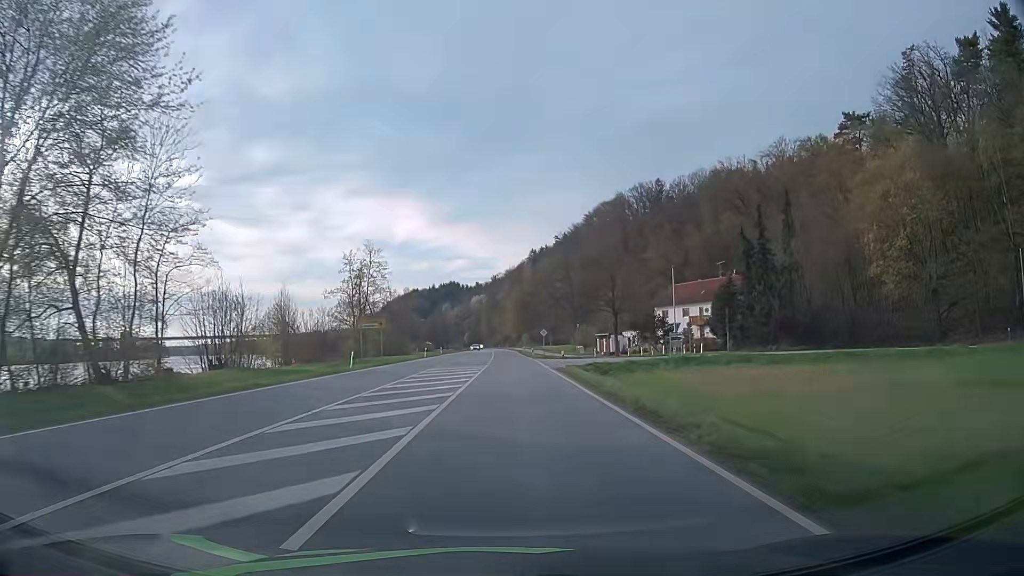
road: primary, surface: asphalt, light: Day
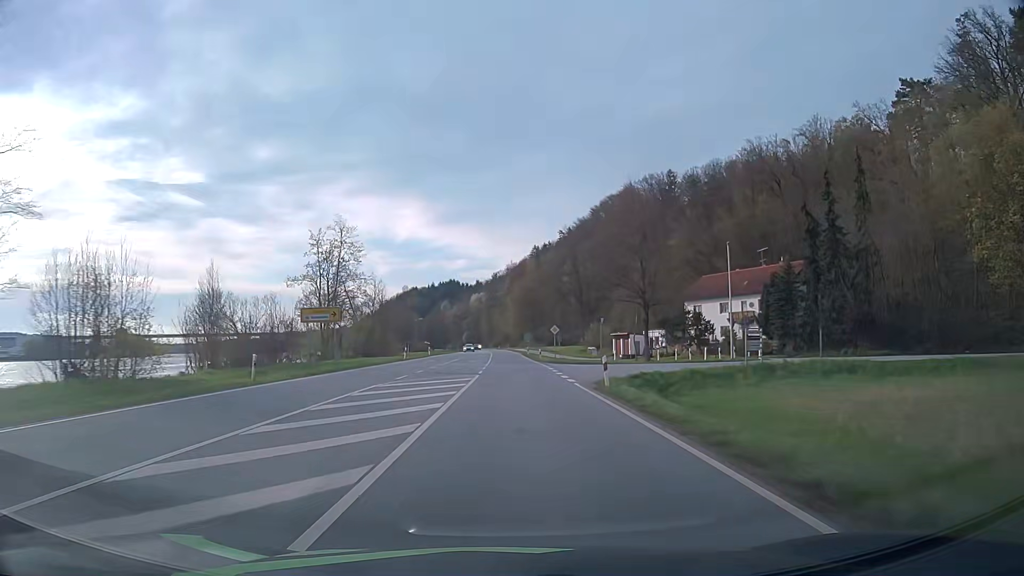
(0.0, +15.8) m; 0°
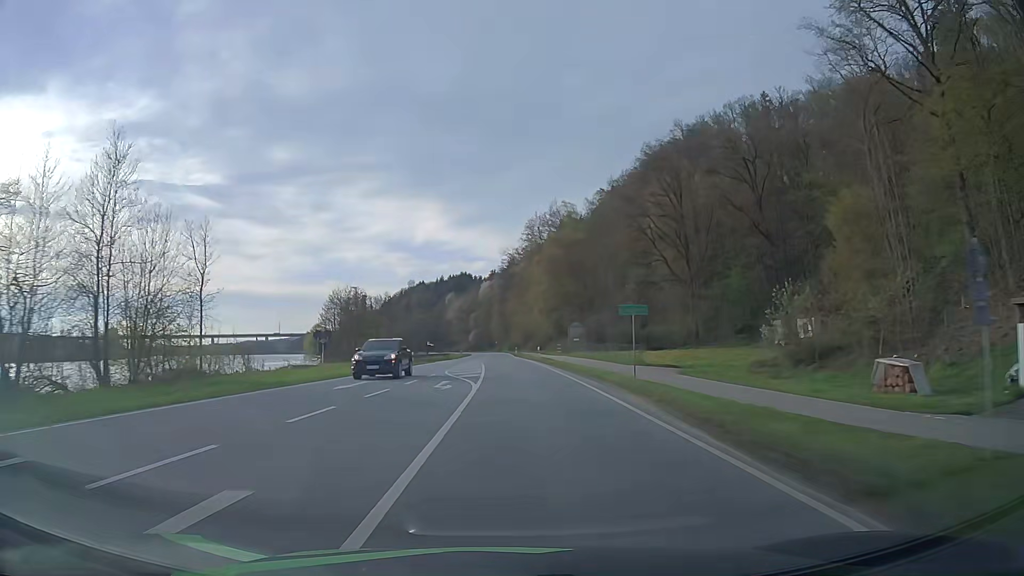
(-0.6, +78.6) m; -1°
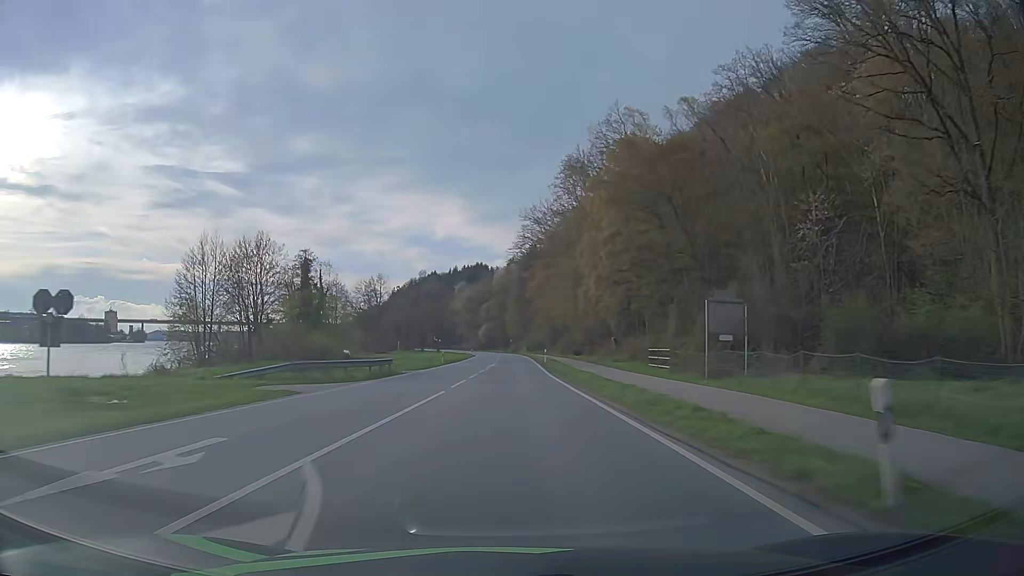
(-0.4, +46.4) m; -2°
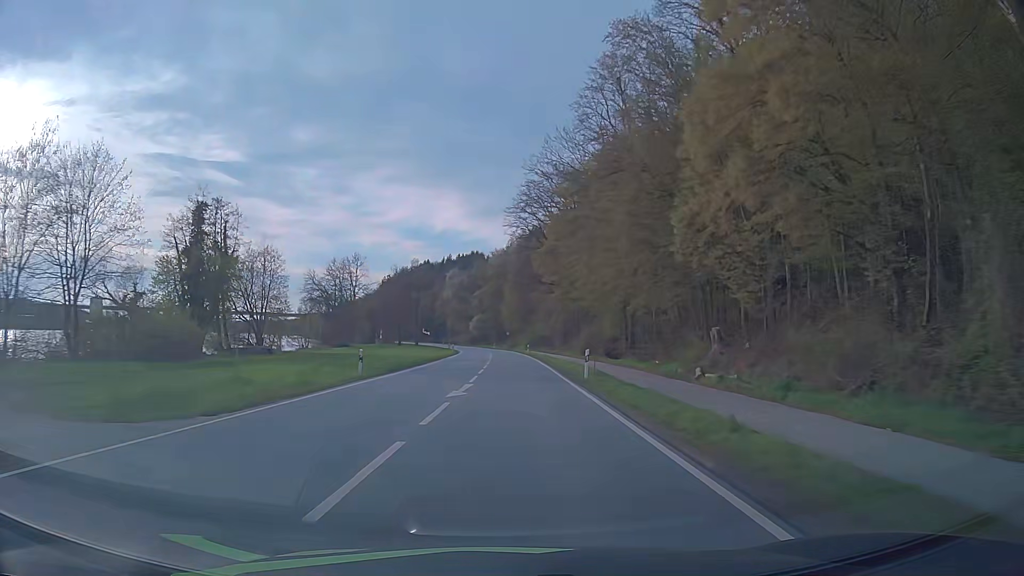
(+0.1, +29.8) m; 0°
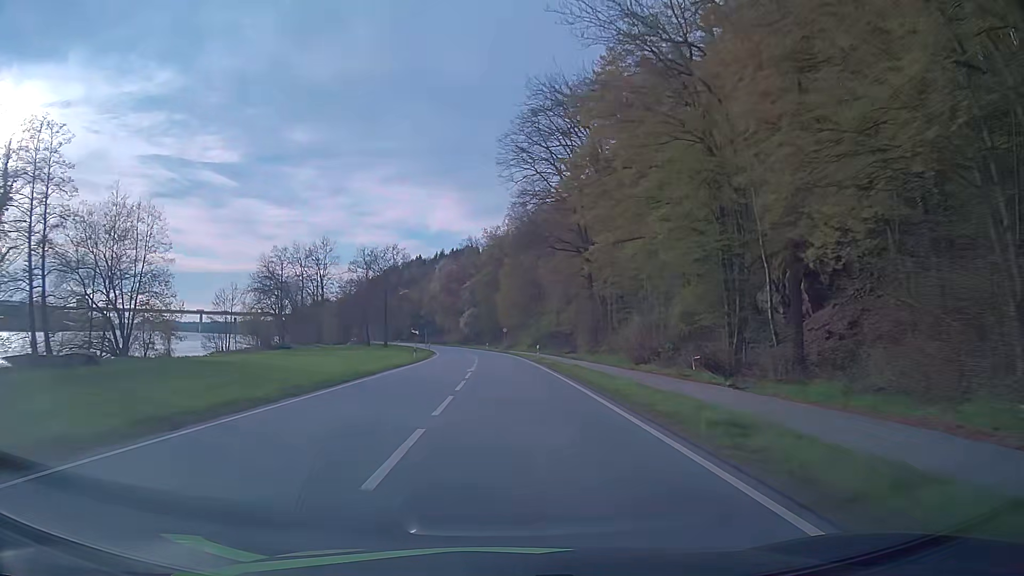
(+0.1, +28.8) m; 0°
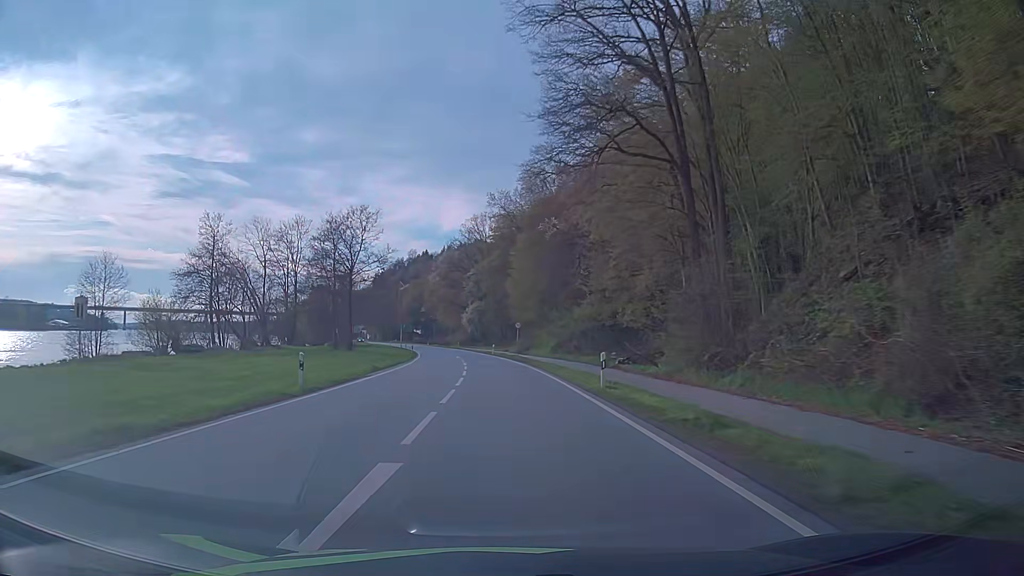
(-0.2, +27.1) m; -1°
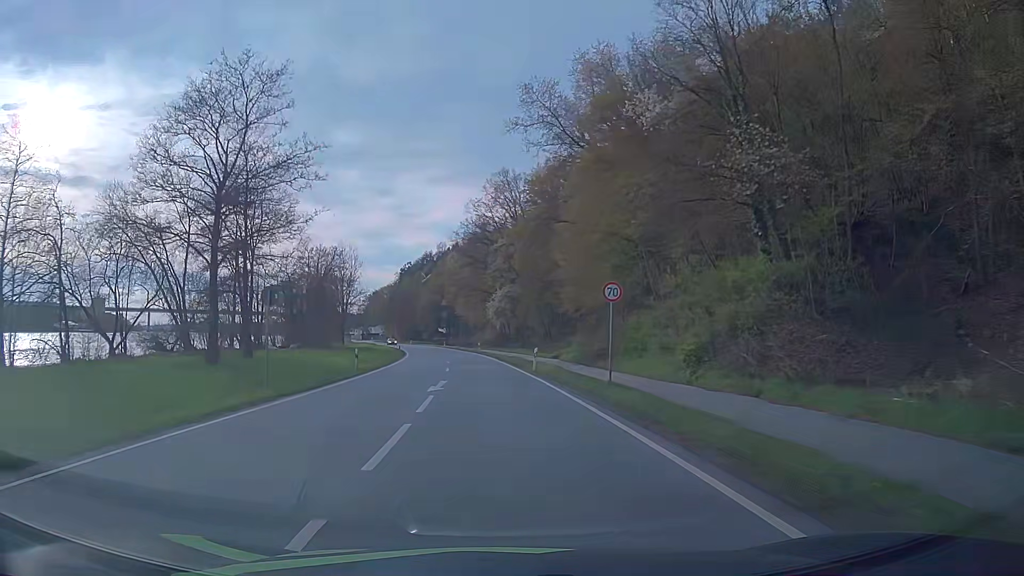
(-0.8, +37.5) m; -3°
(0, +10) (0, +20) (-1, +30) (-2, +40) (-3, +50) (-4, +60) (-5, +70) (-7, +80) (-8, +89) (-10, +99) m
